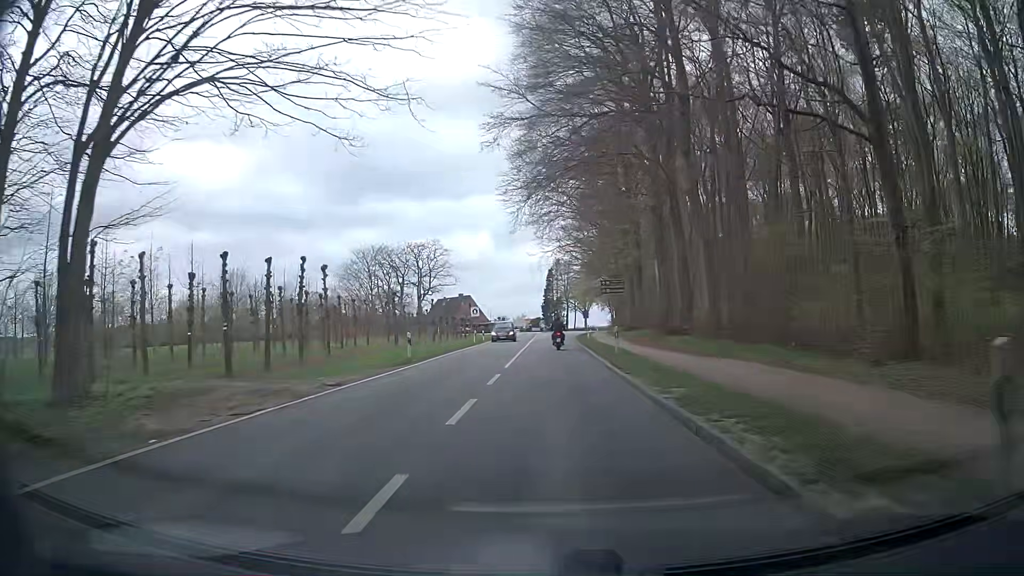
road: secondary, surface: asphalt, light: Day
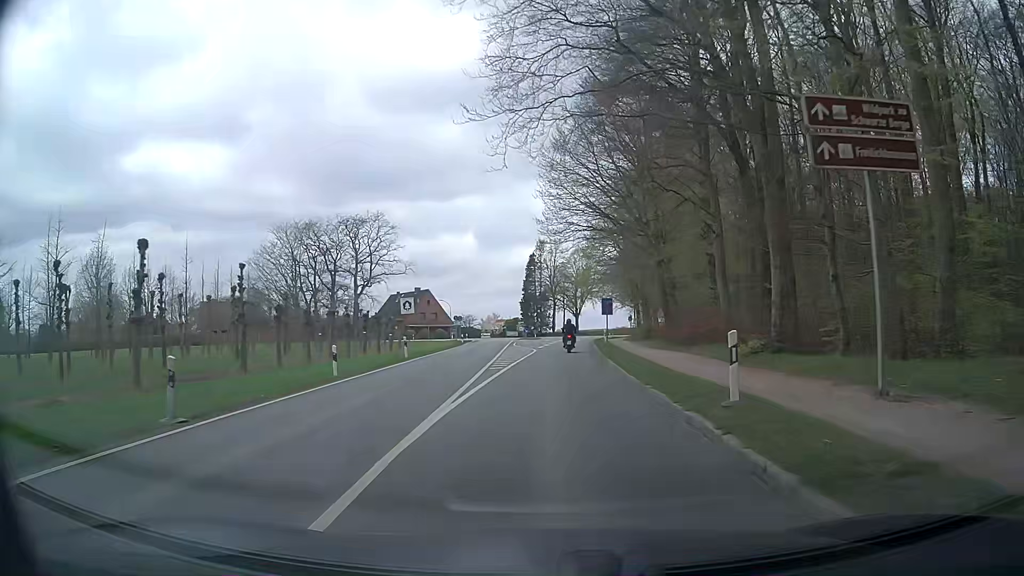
(+0.8, +40.2) m; +2°
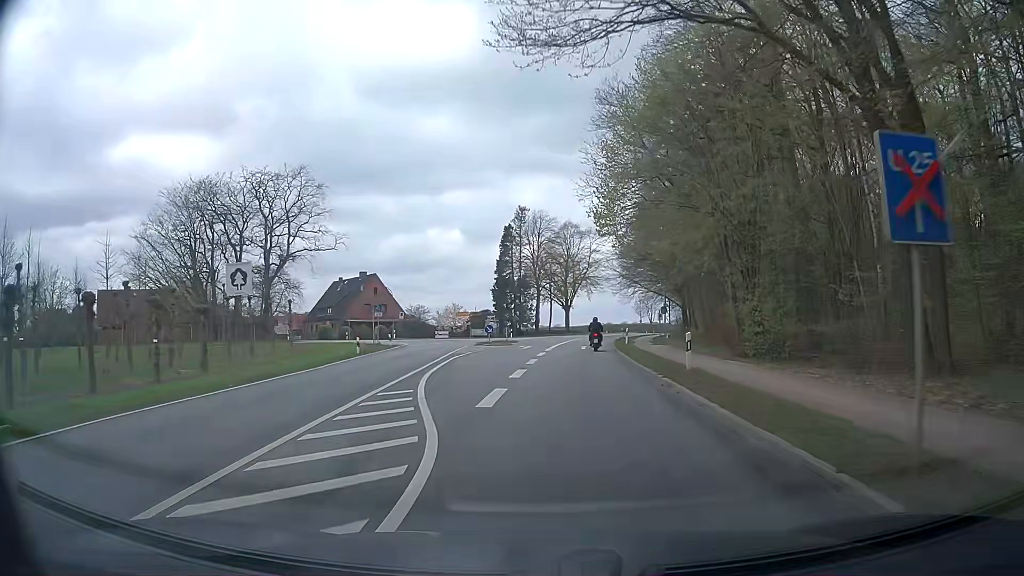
(+0.6, +32.3) m; +2°
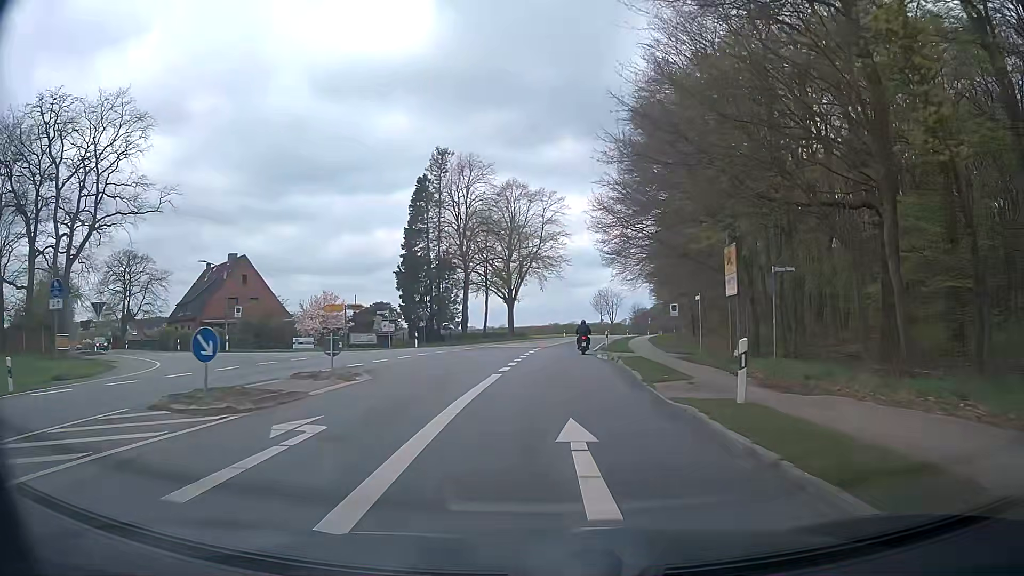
(+1.4, +32.3) m; +5°
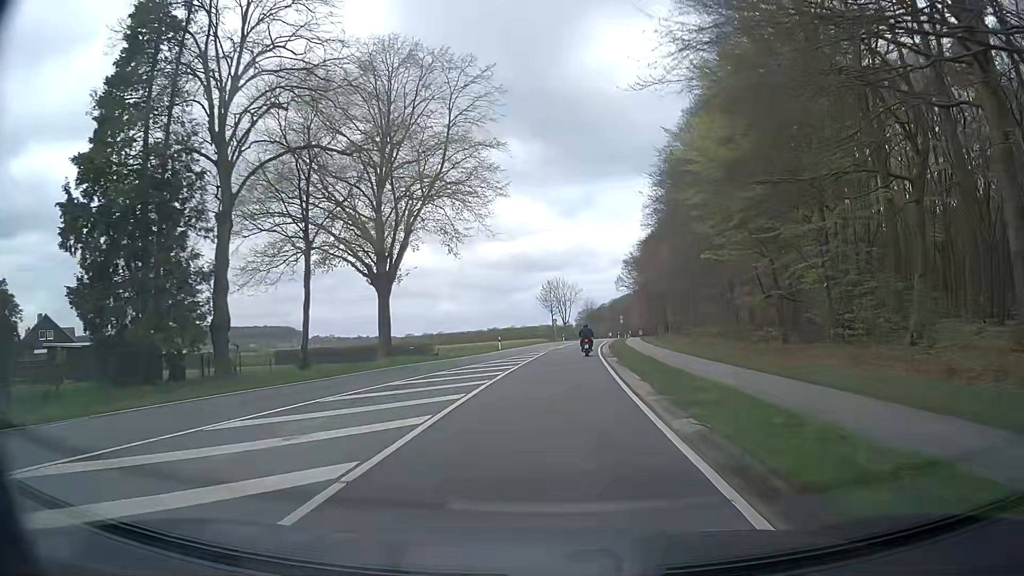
(+1.7, +40.8) m; +5°
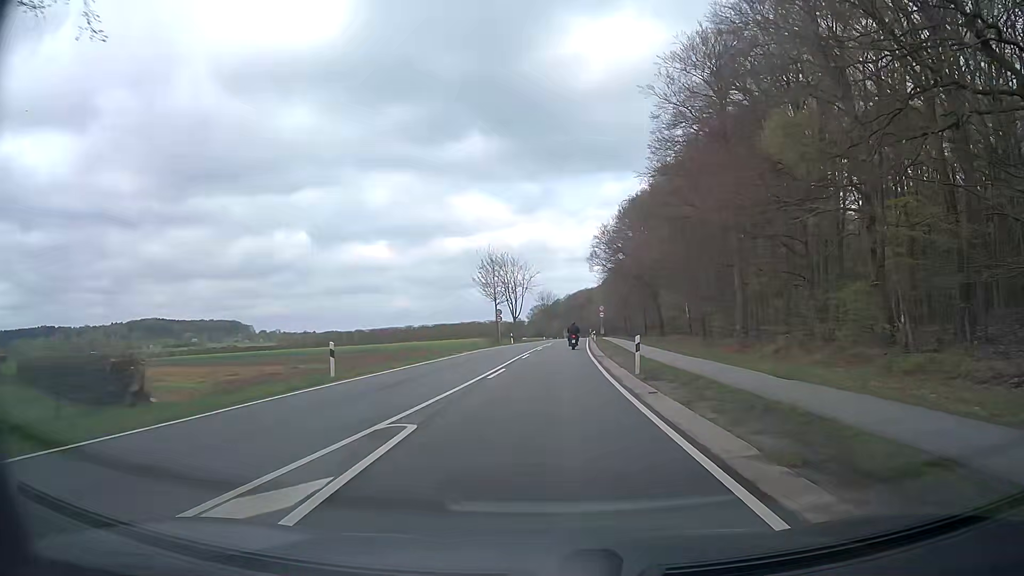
(+1.3, +35.2) m; +3°
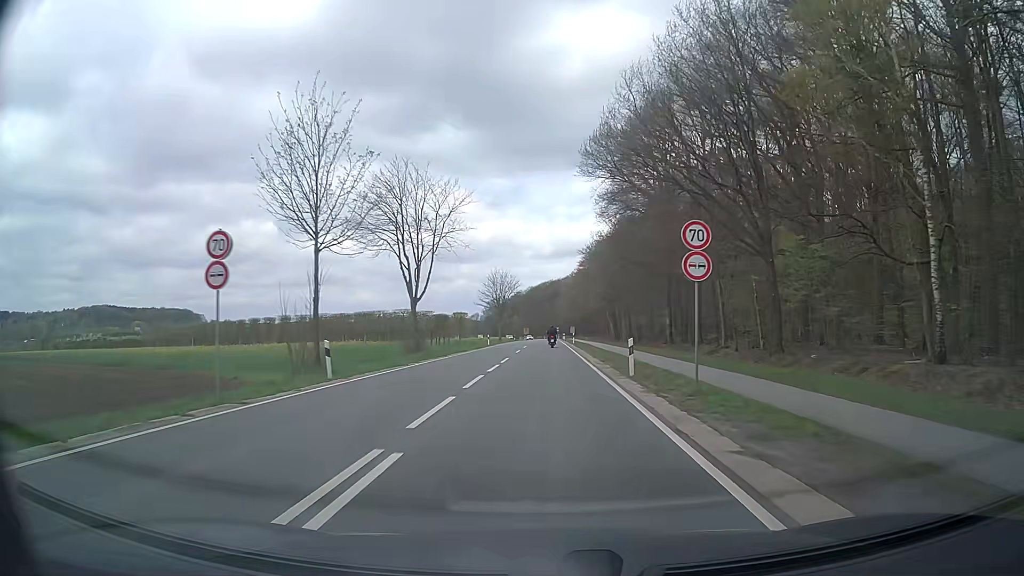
(+2.4, +51.5) m; +4°
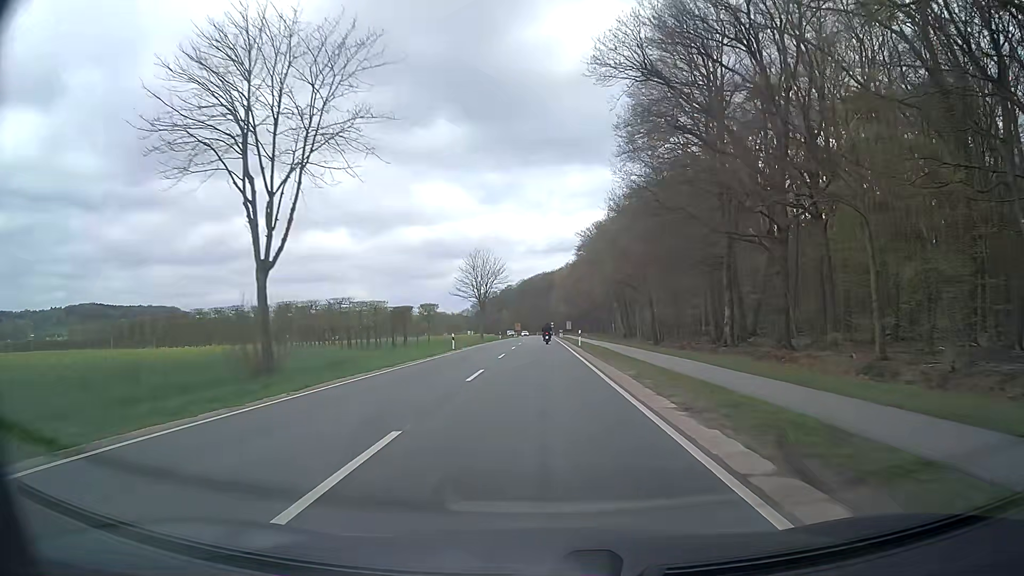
(+0.2, +22.8) m; +1°
(0, +10) (0, +20) (0, +30) (0, +40) (0, +50) (0, +60) (0, +70) (0, +80) (0, +90) (0, +100) m
